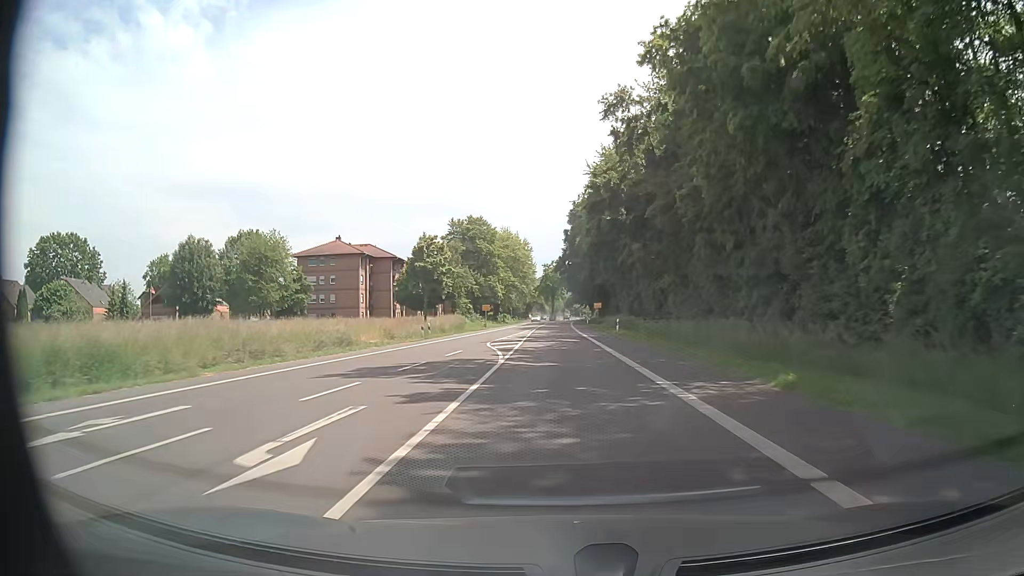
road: tertiary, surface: asphalt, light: Day
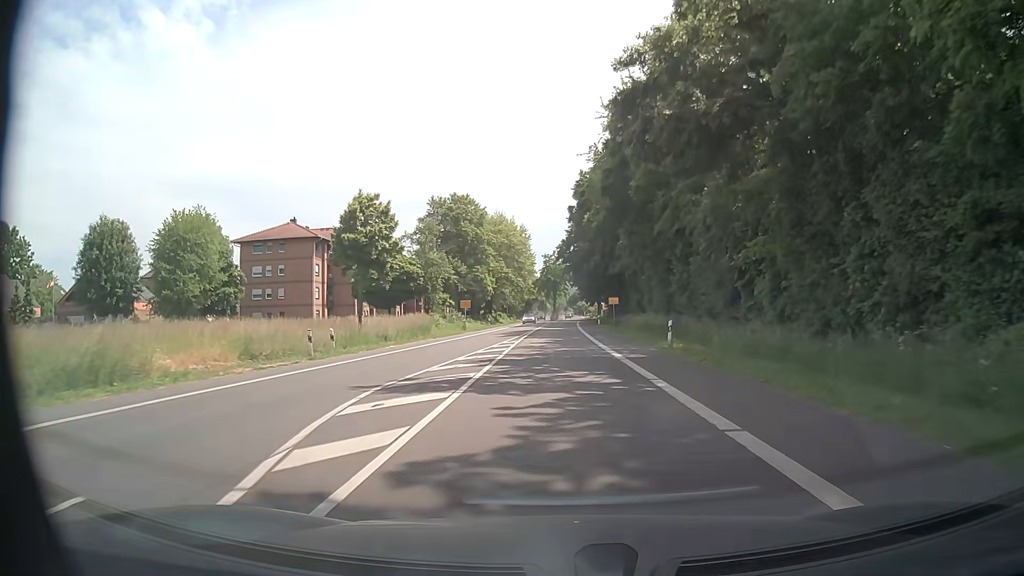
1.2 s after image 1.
(-0.1, +21.5) m; 0°
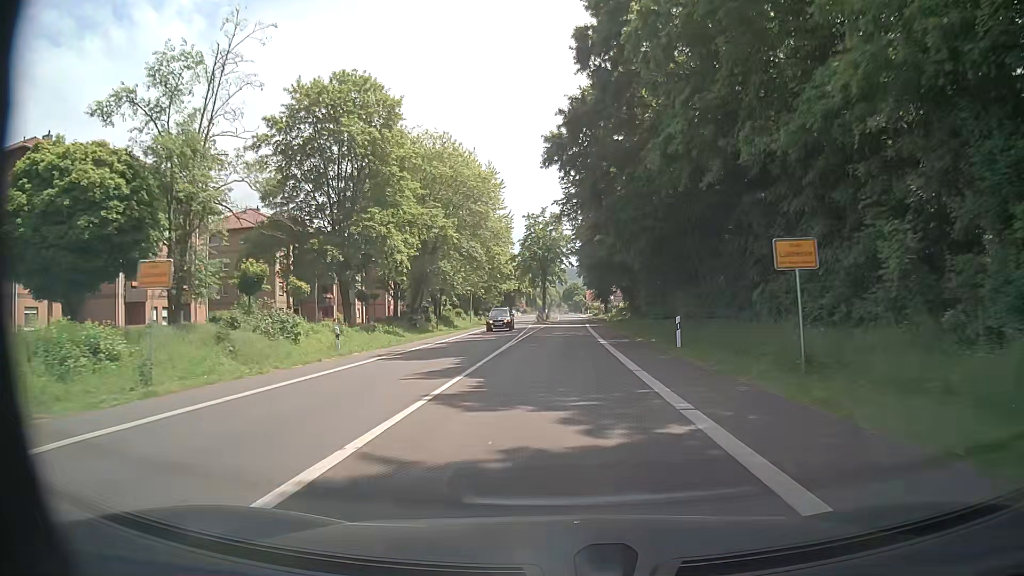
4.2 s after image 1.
(+0.1, +51.6) m; +1°
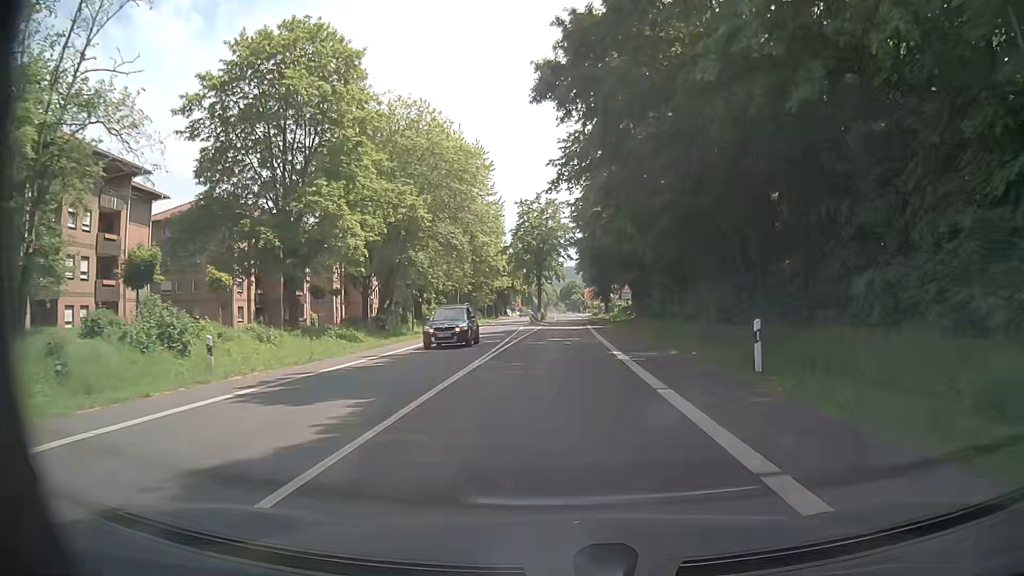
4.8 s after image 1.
(0.0, +9.5) m; 0°
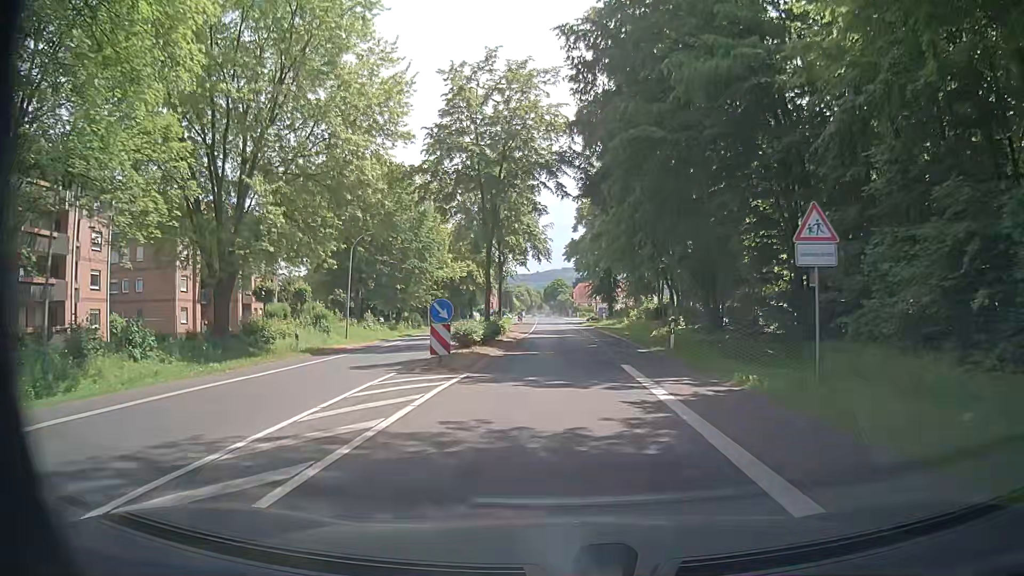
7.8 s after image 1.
(+0.4, +40.3) m; +2°
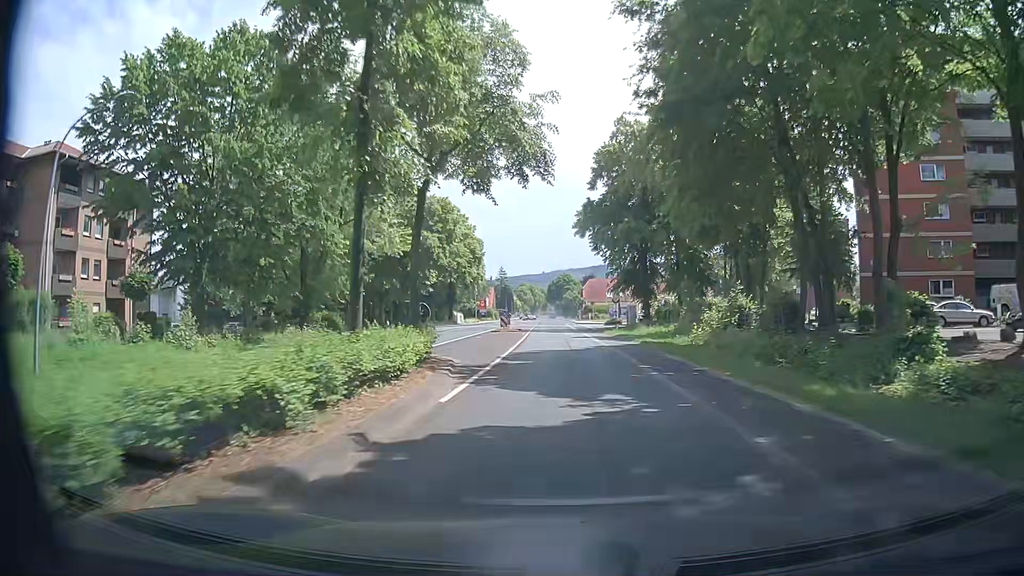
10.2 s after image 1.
(-0.3, +30.7) m; -1°
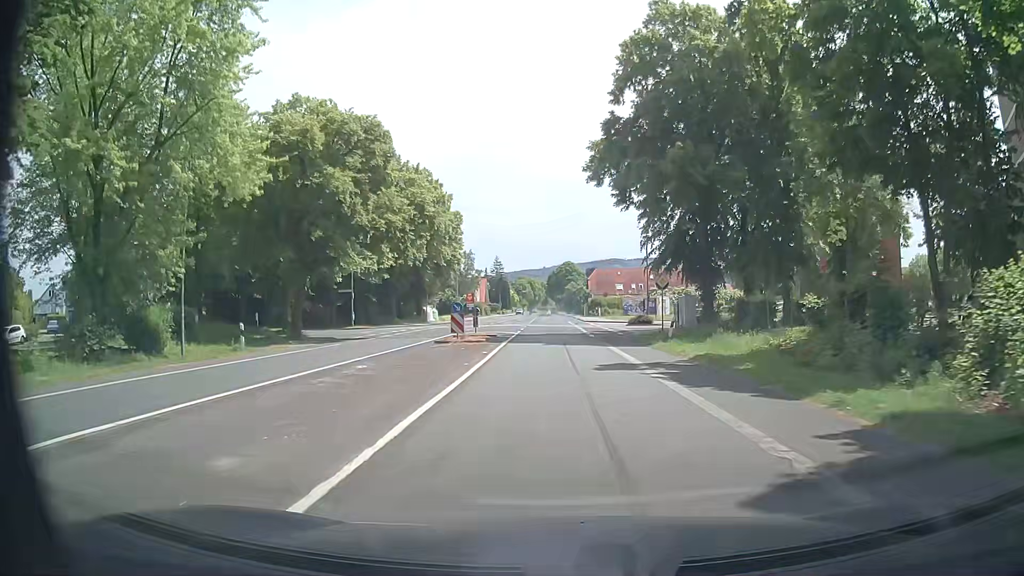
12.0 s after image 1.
(+0.3, +23.2) m; +1°
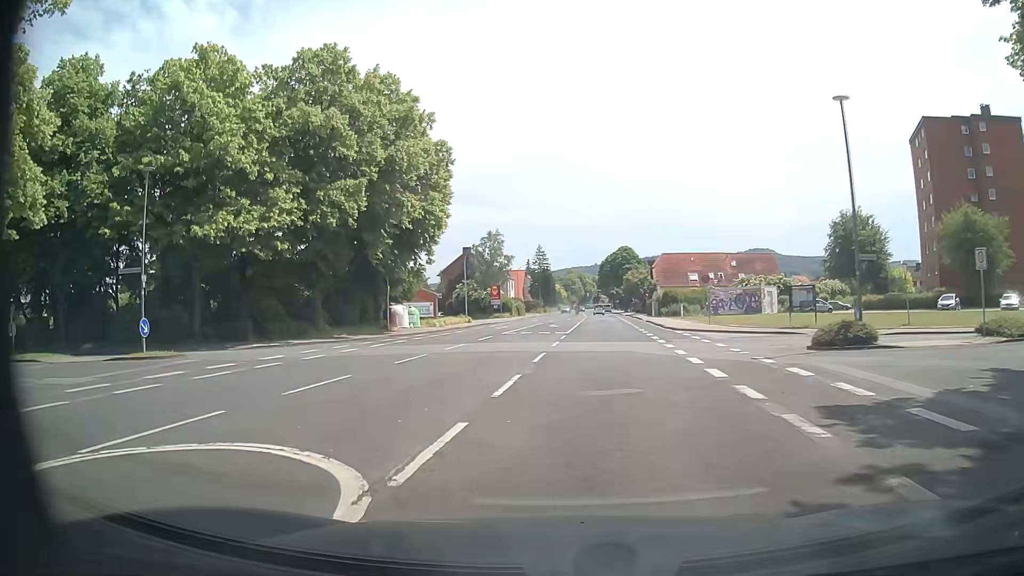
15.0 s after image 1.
(-0.5, +31.6) m; -4°
